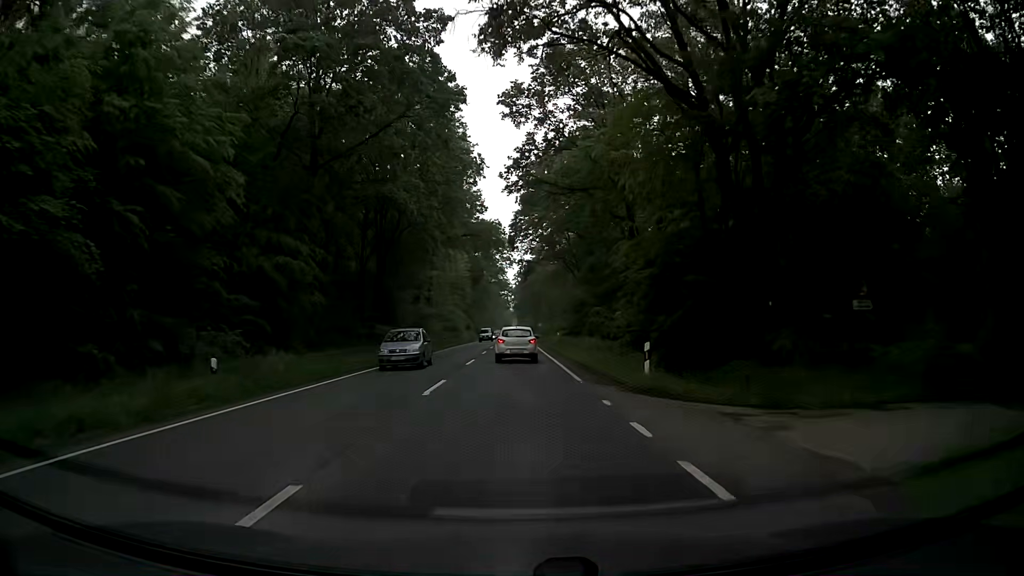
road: primary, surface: asphalt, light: Day
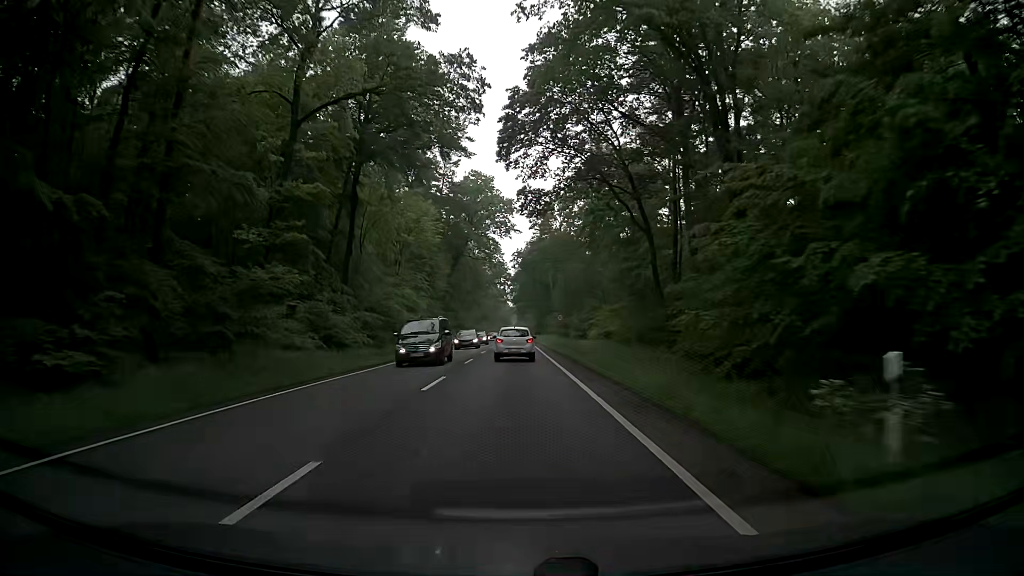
(+0.3, +47.5) m; +1°
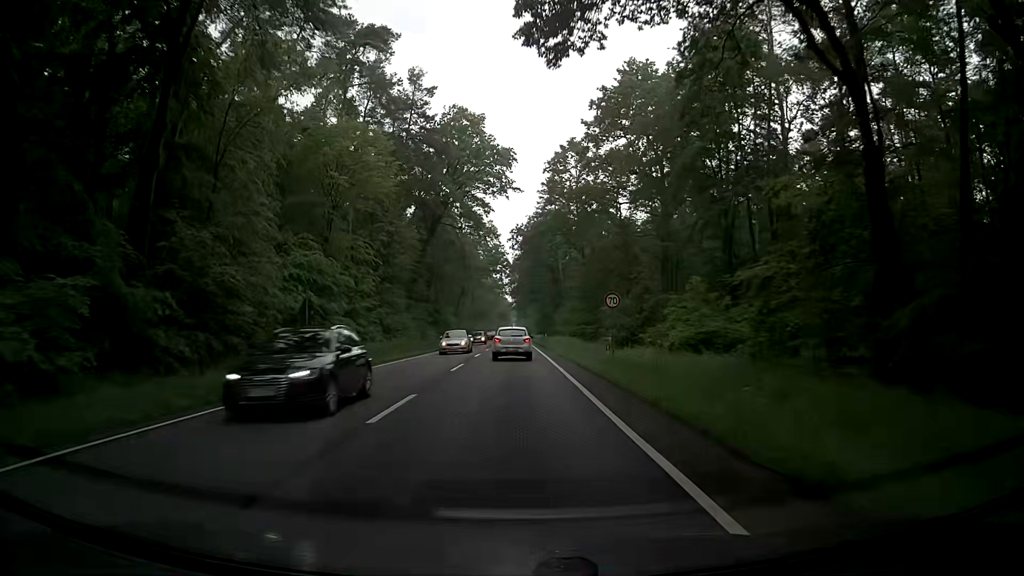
(-0.4, +29.5) m; 0°
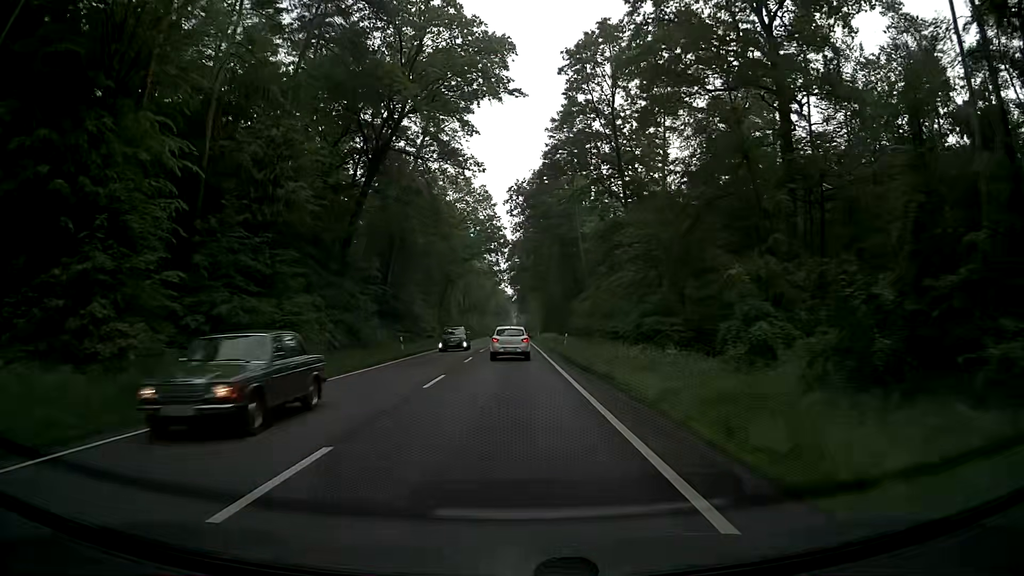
(-0.5, +30.3) m; -1°
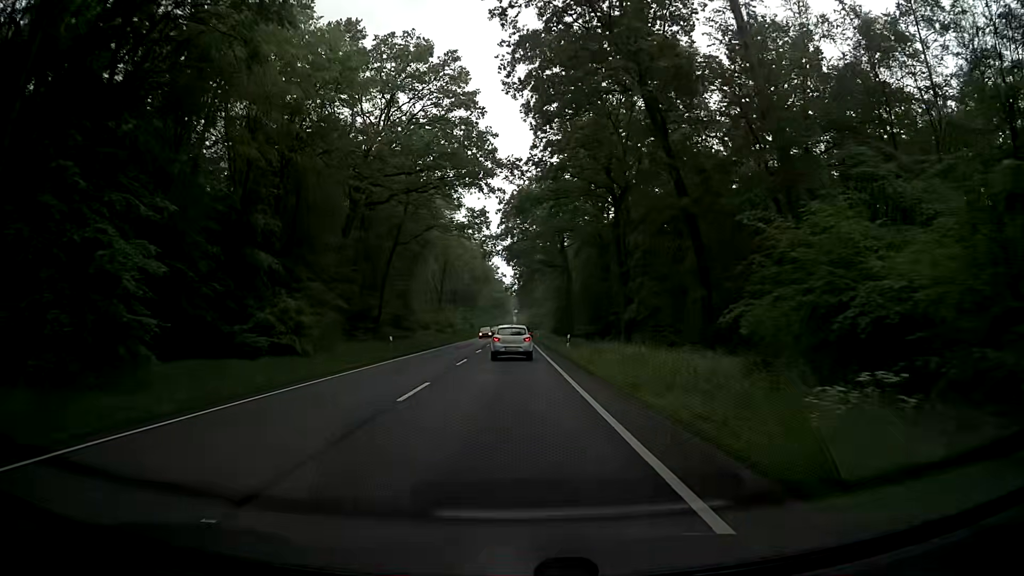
(+0.1, +51.4) m; 0°
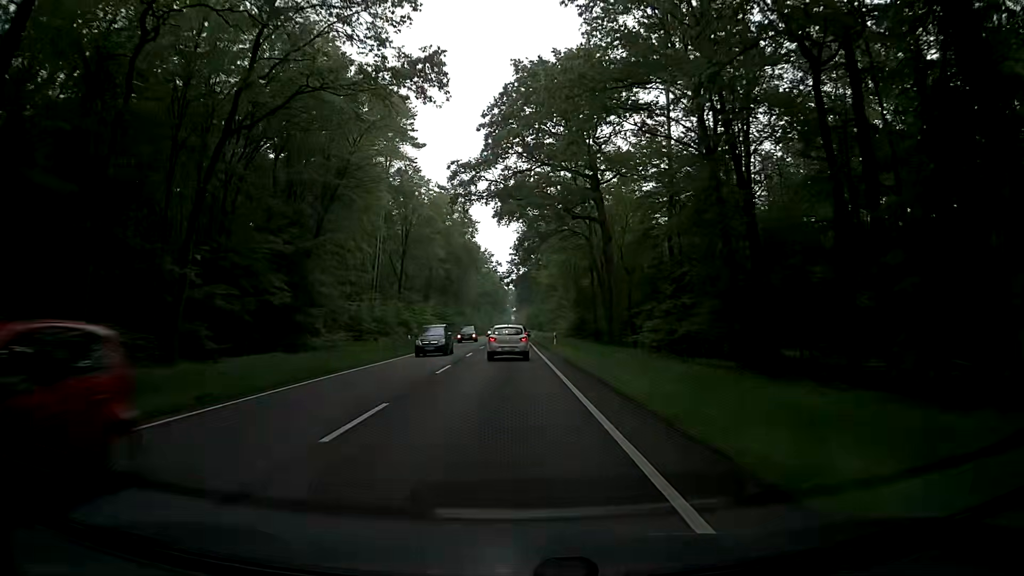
(0.0, +40.8) m; 0°
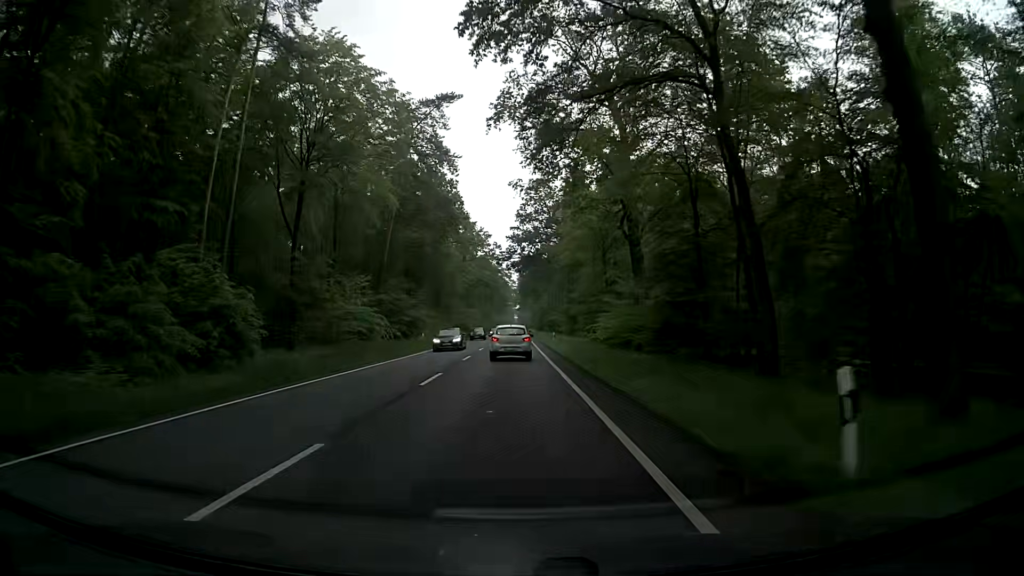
(+0.2, +40.6) m; 0°
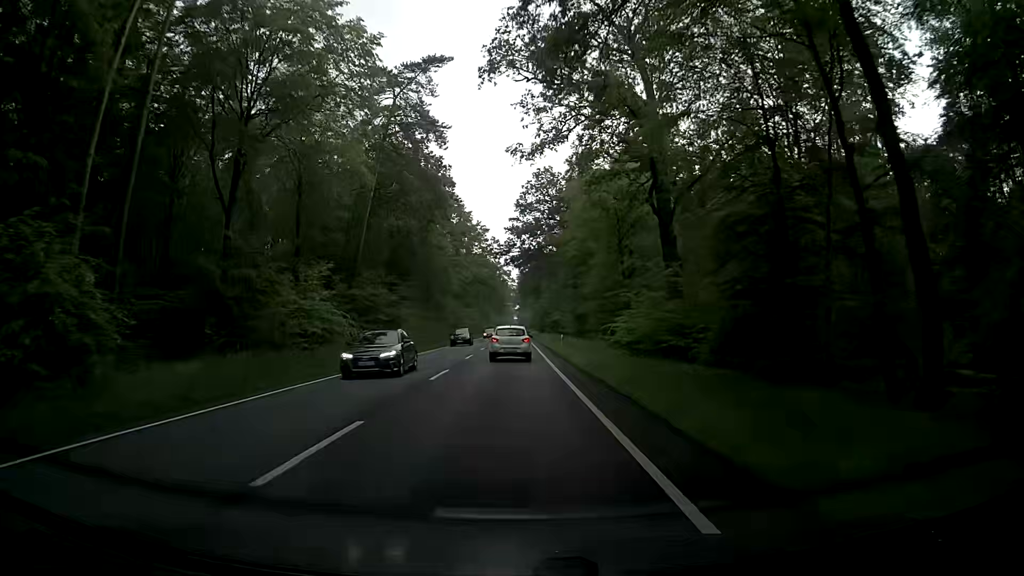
(0.0, +10.2) m; -1°
(0, +10) (0, +20) (+1, +30) (+1, +40) (+1, +50) (+1, +60) (+2, +70) (+2, +80) (+2, +90) (+2, +100) m
